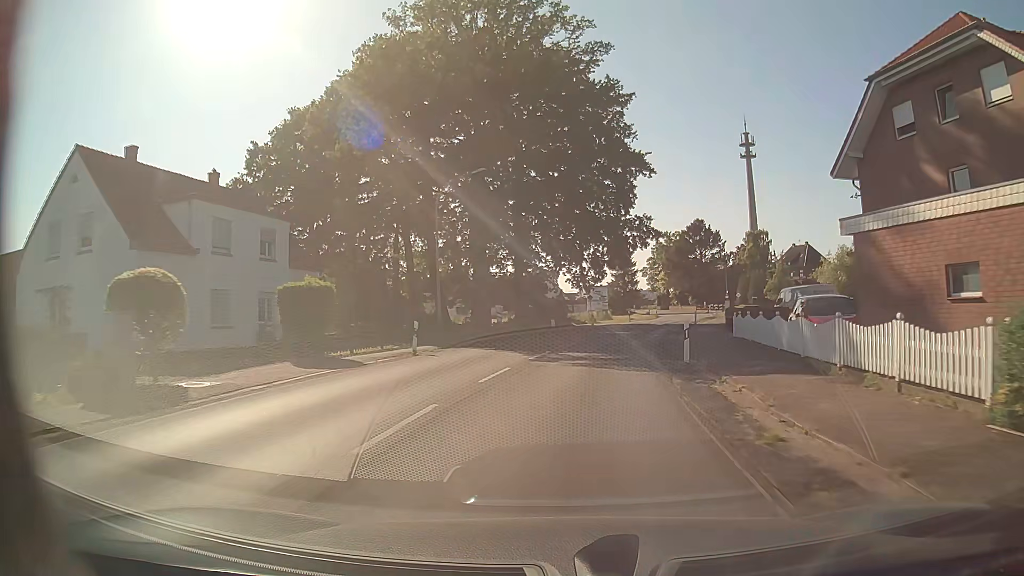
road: secondary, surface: asphalt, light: Day
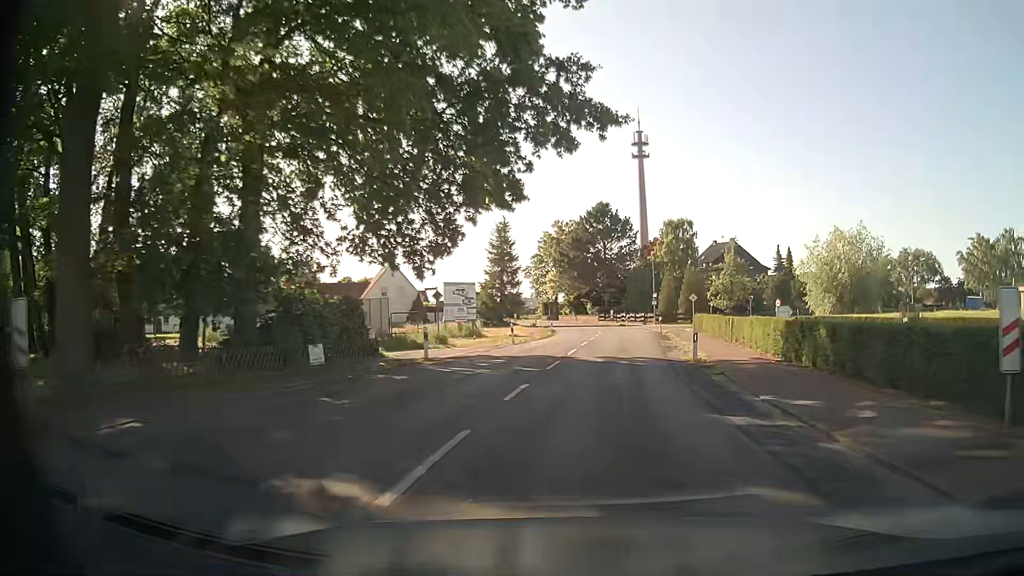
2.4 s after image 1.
(+2.5, +31.4) m; +10°
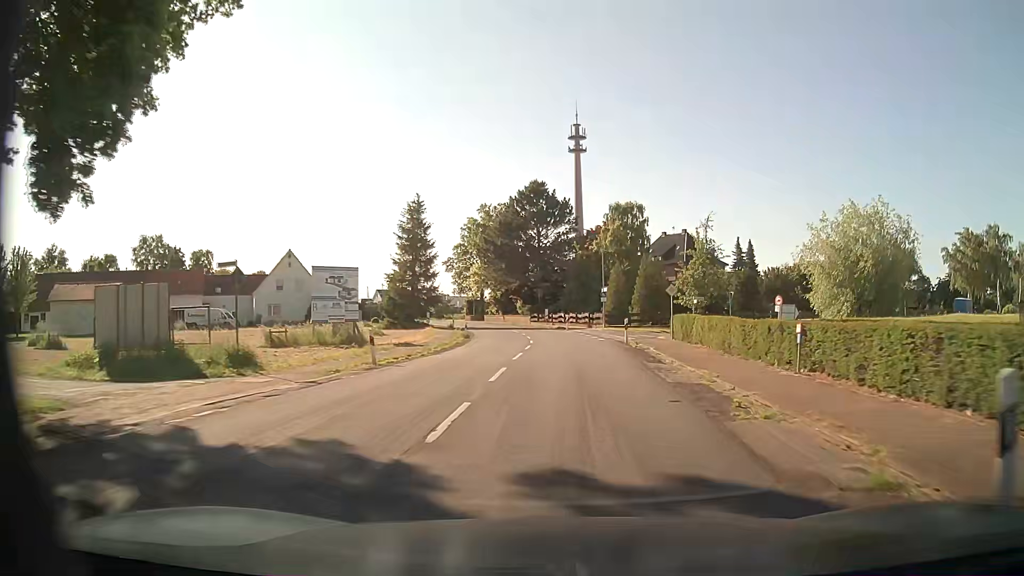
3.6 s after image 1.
(+0.9, +15.7) m; +6°
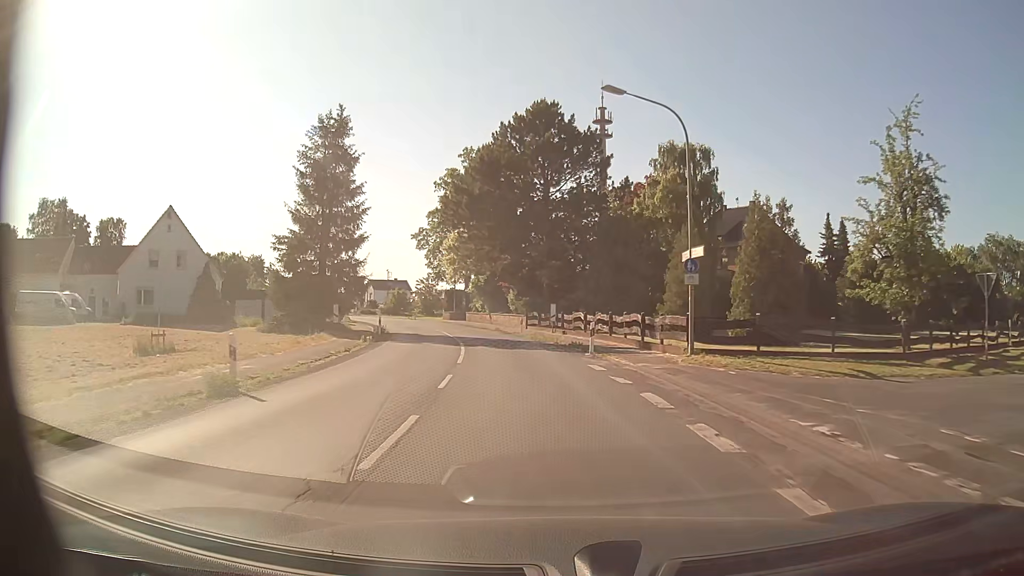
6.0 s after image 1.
(+0.7, +31.6) m; -1°
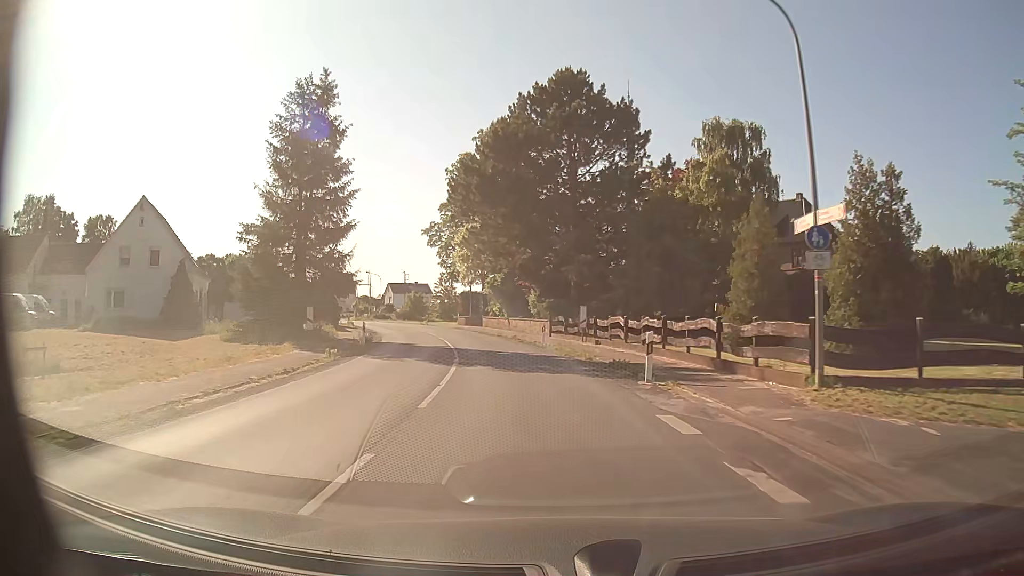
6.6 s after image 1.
(-0.1, +7.9) m; -2°
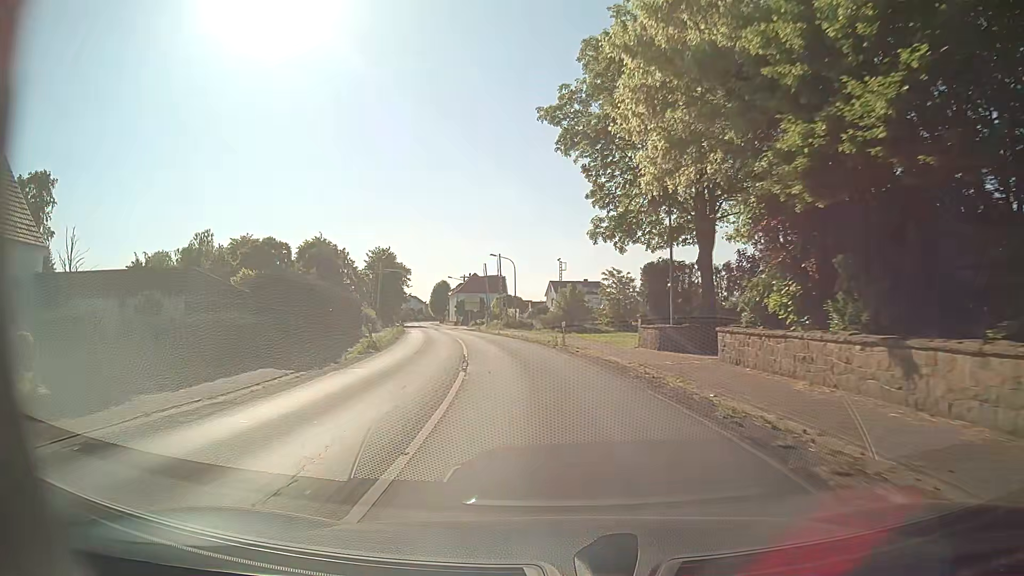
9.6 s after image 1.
(-5.3, +39.0) m; -15°
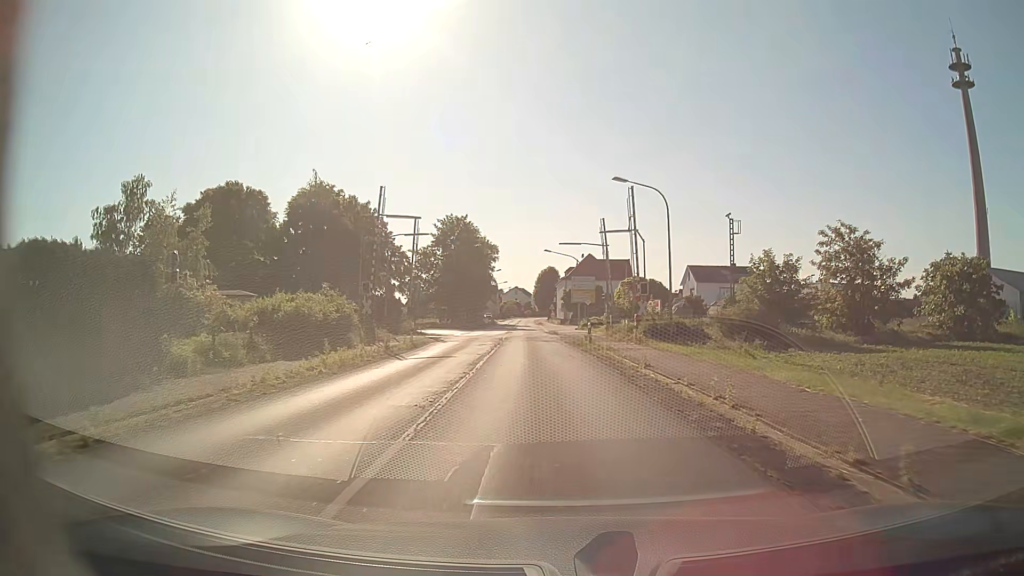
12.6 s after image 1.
(-3.6, +36.1) m; -10°
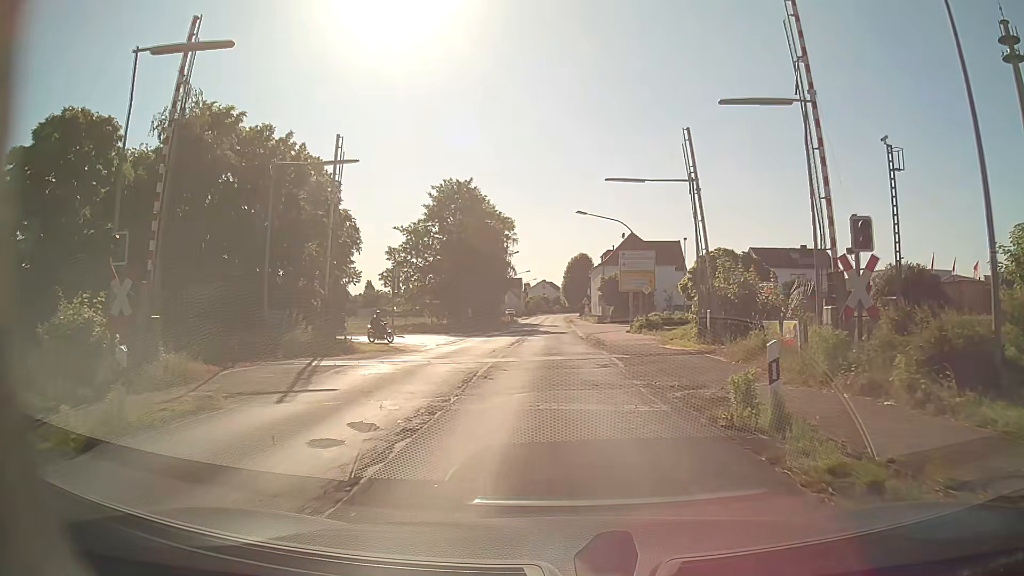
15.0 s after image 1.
(-0.6, +21.9) m; -3°
(0, +10) (0, +20) (0, +30) (0, +40) (+1, +50) (+8, +57) (+17, +61) (+26, +66) (+35, +71) (+44, +75) m
